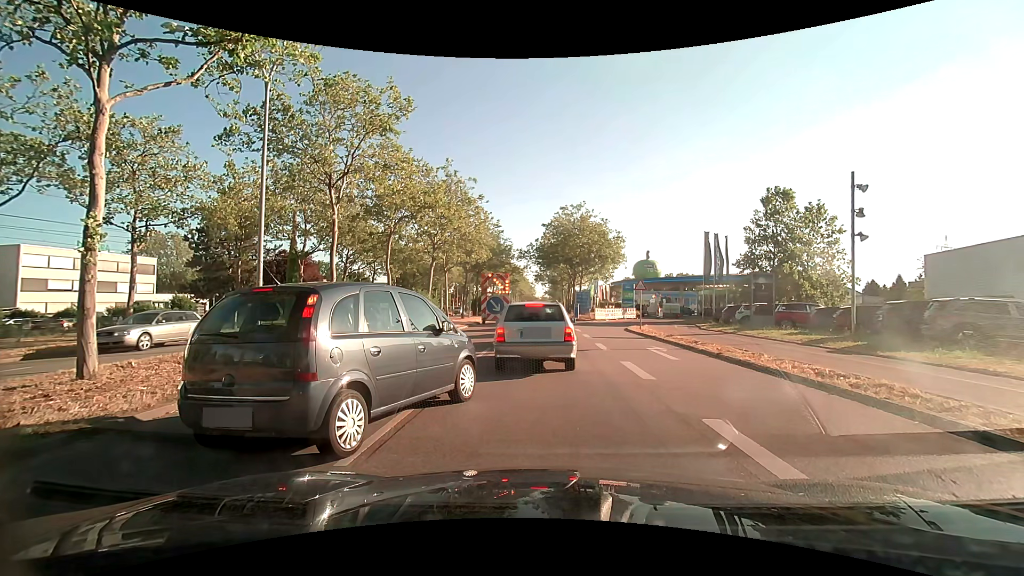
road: primary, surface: asphalt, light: Day
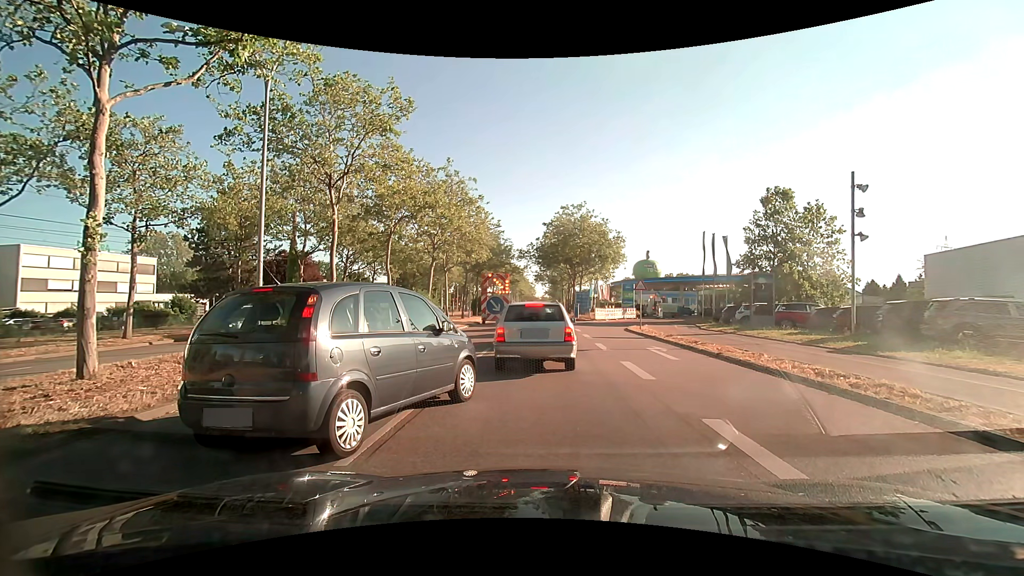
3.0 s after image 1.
(0.0, 0.0) m; 0°
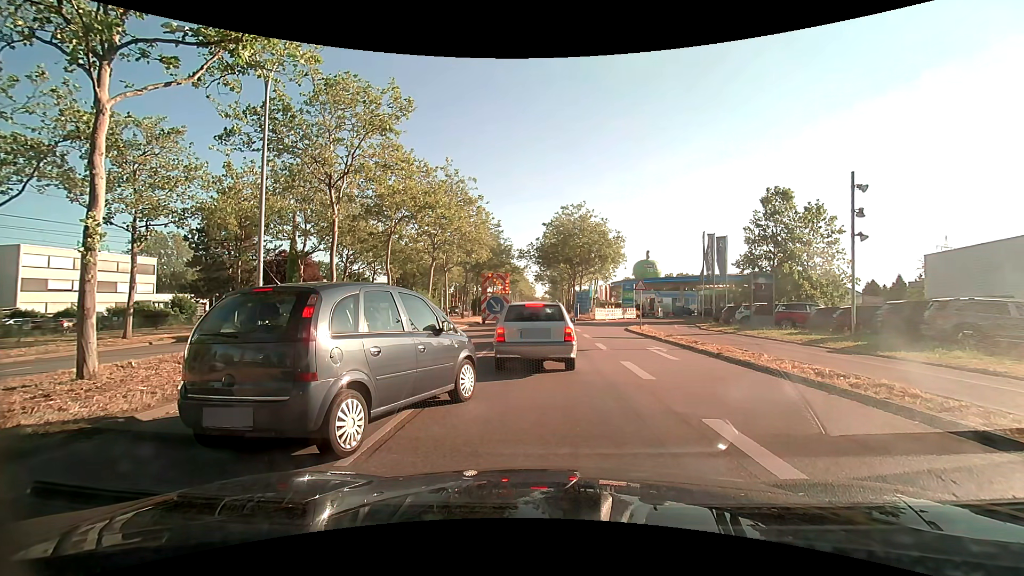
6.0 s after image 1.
(0.0, 0.0) m; 0°
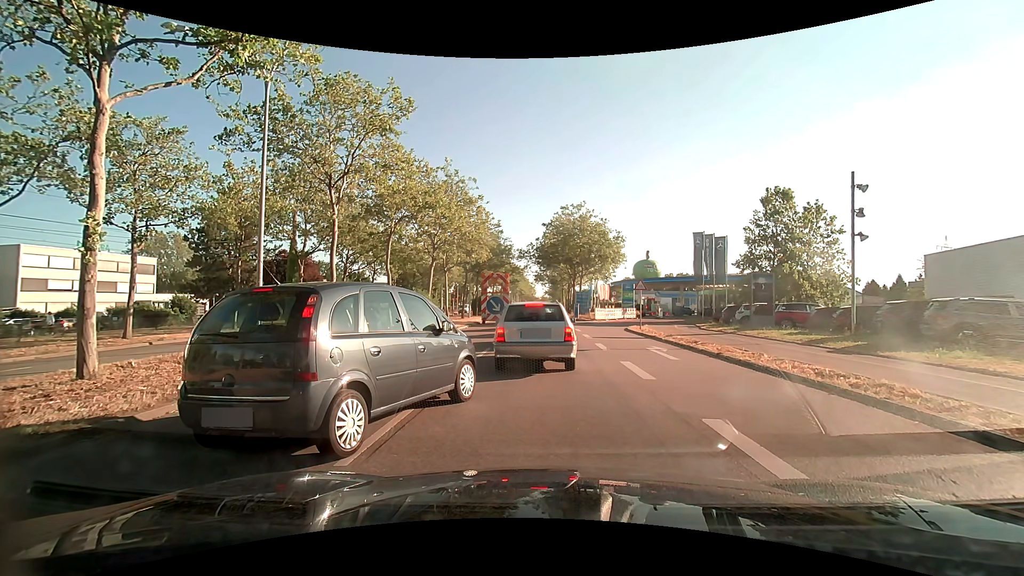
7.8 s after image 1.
(0.0, 0.0) m; 0°
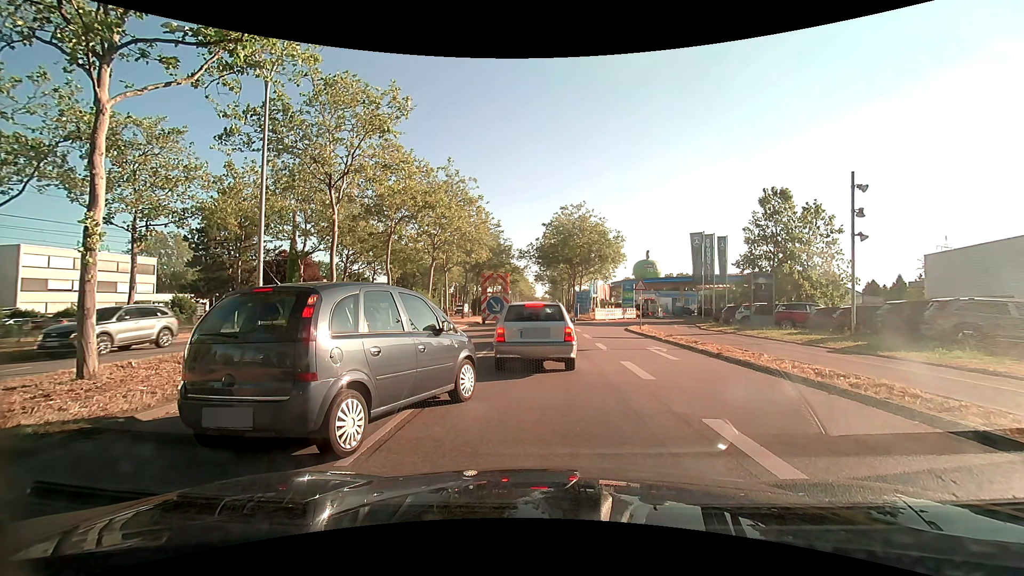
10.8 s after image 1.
(0.0, 0.0) m; 0°
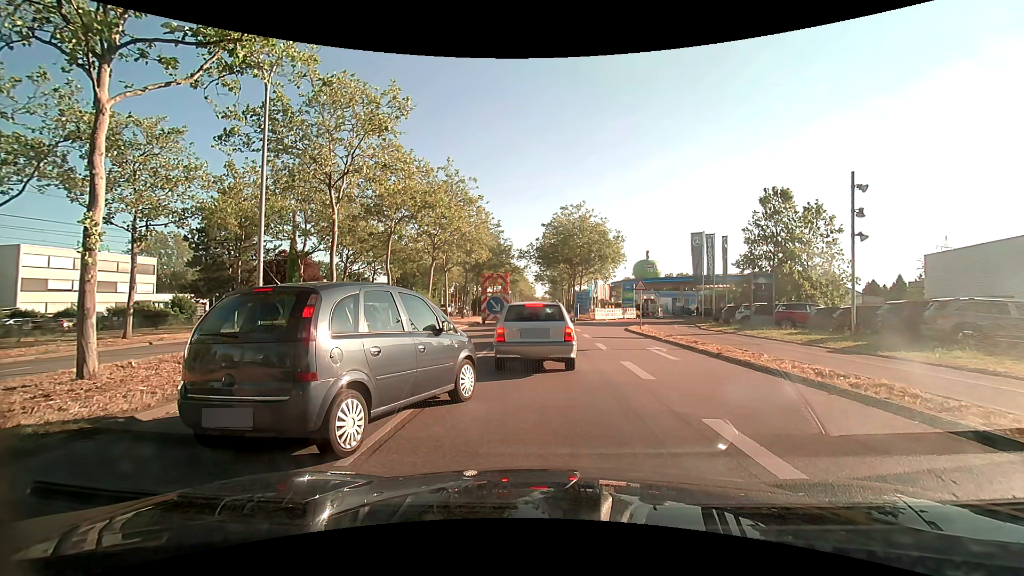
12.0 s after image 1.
(0.0, 0.0) m; 0°
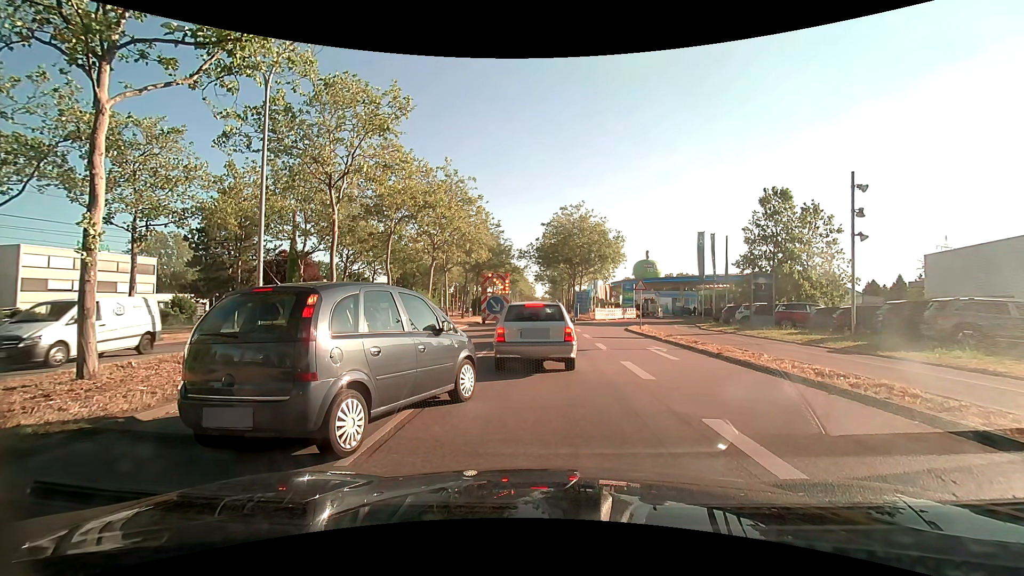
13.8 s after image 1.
(0.0, 0.0) m; 0°
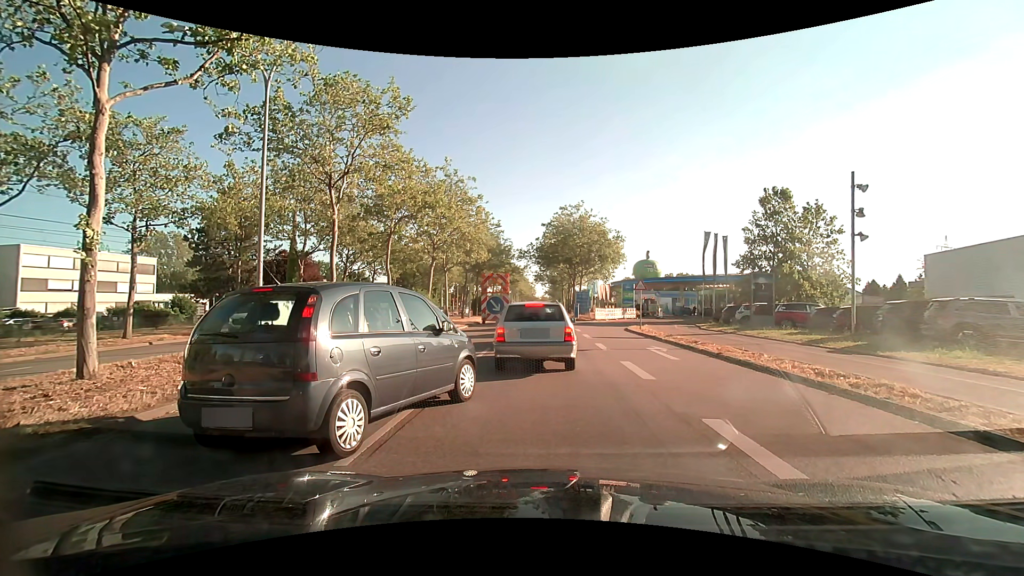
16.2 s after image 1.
(0.0, 0.0) m; 0°
